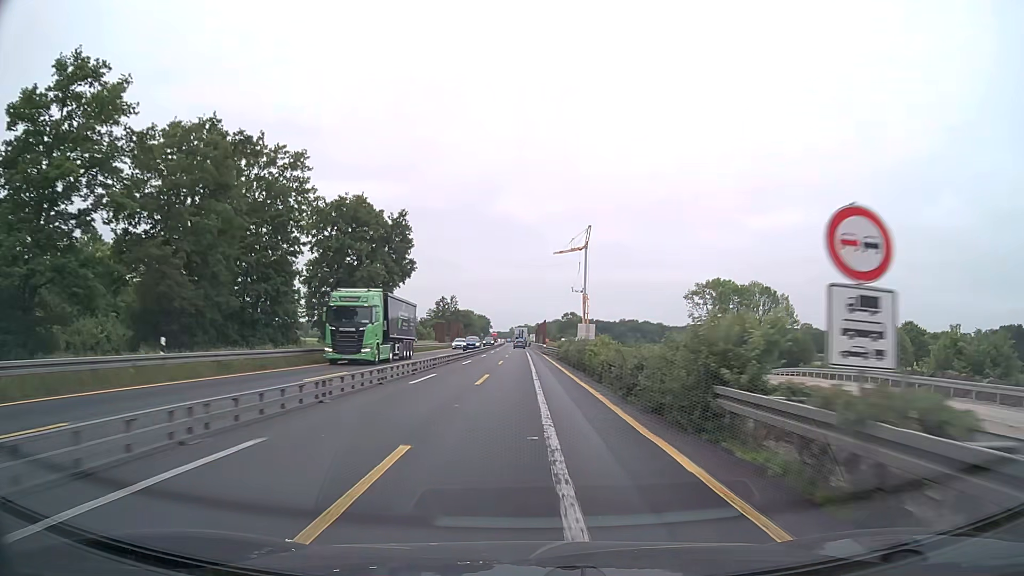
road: motorway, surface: asphalt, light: Day
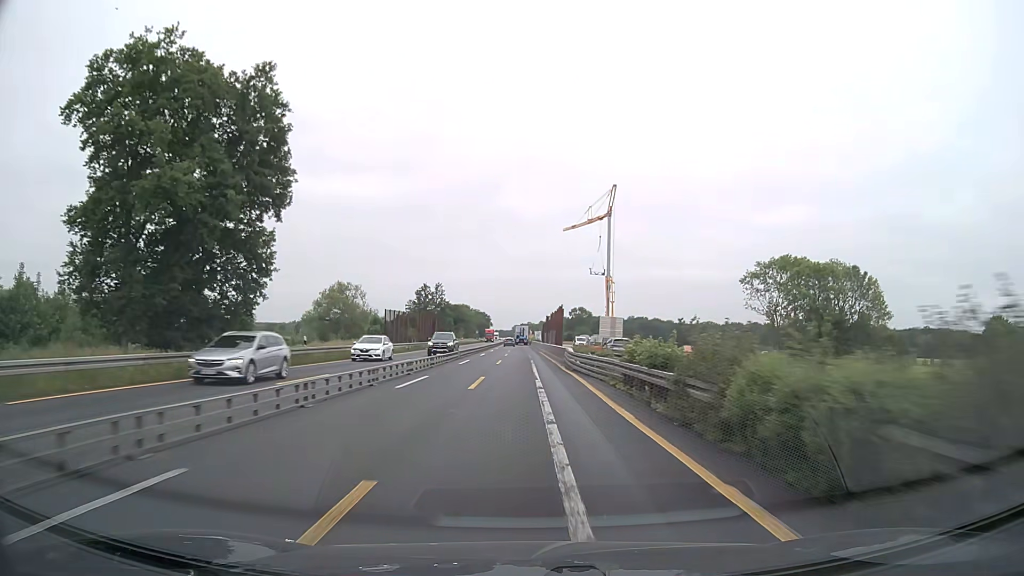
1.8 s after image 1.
(0.0, +37.5) m; 0°
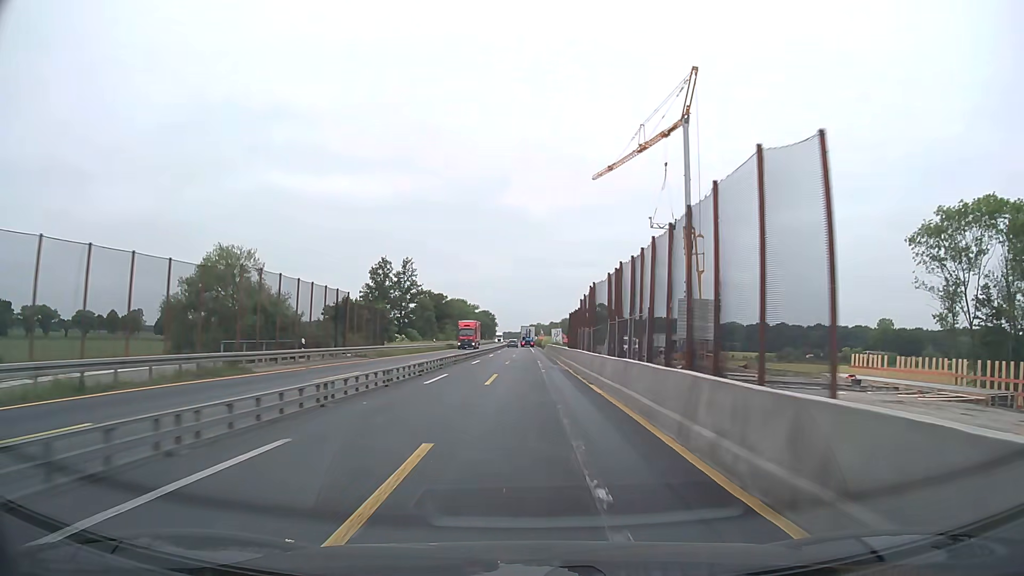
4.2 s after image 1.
(-0.4, +50.1) m; -1°
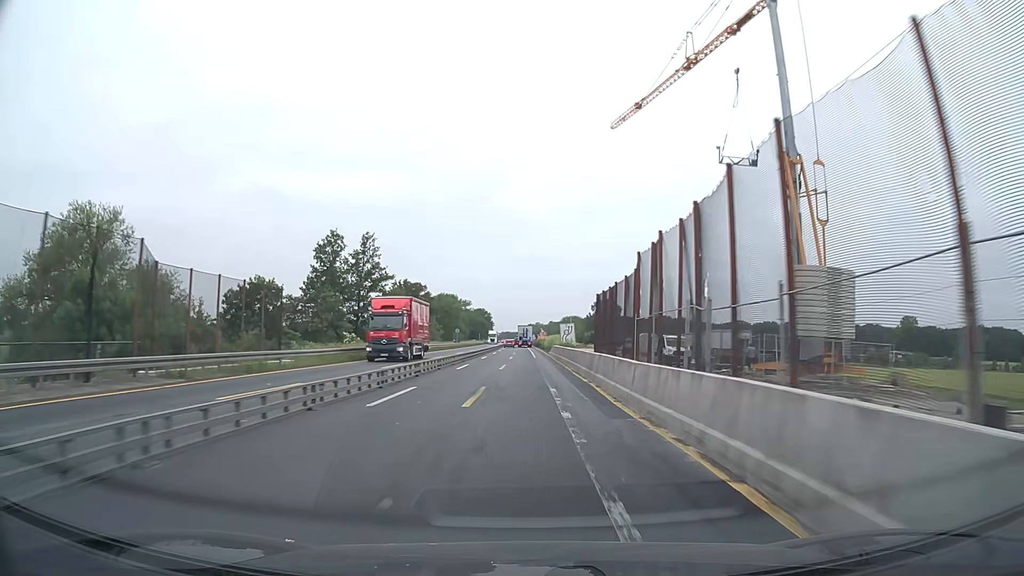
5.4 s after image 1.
(+0.1, +25.0) m; 0°
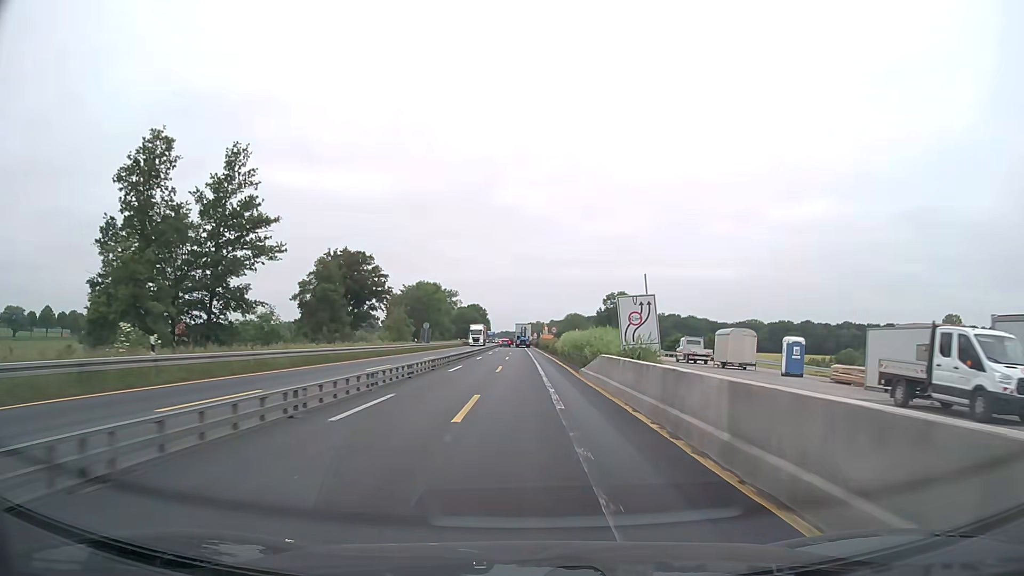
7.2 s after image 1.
(-0.1, +37.5) m; 0°
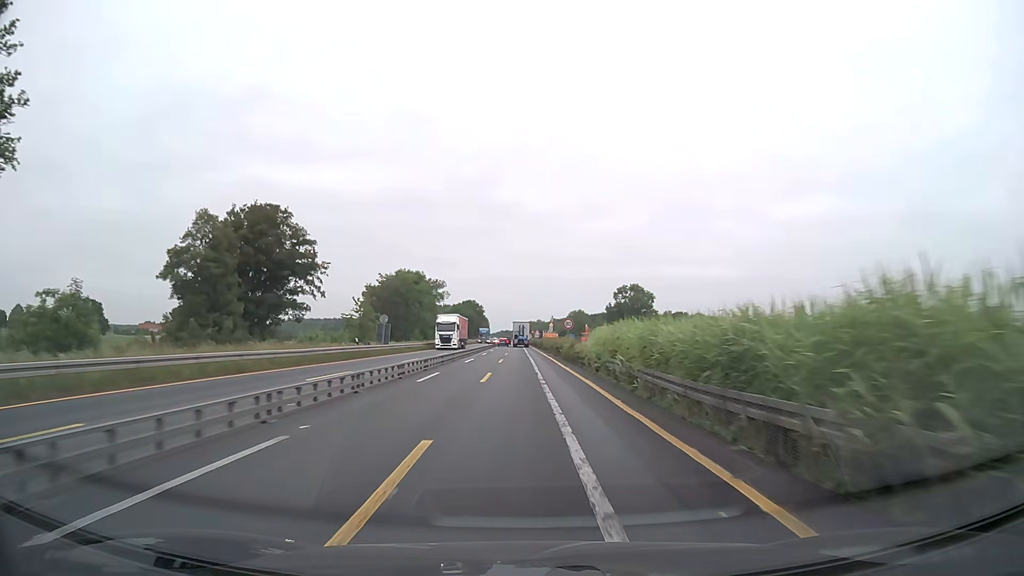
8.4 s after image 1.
(0.0, +25.0) m; 0°
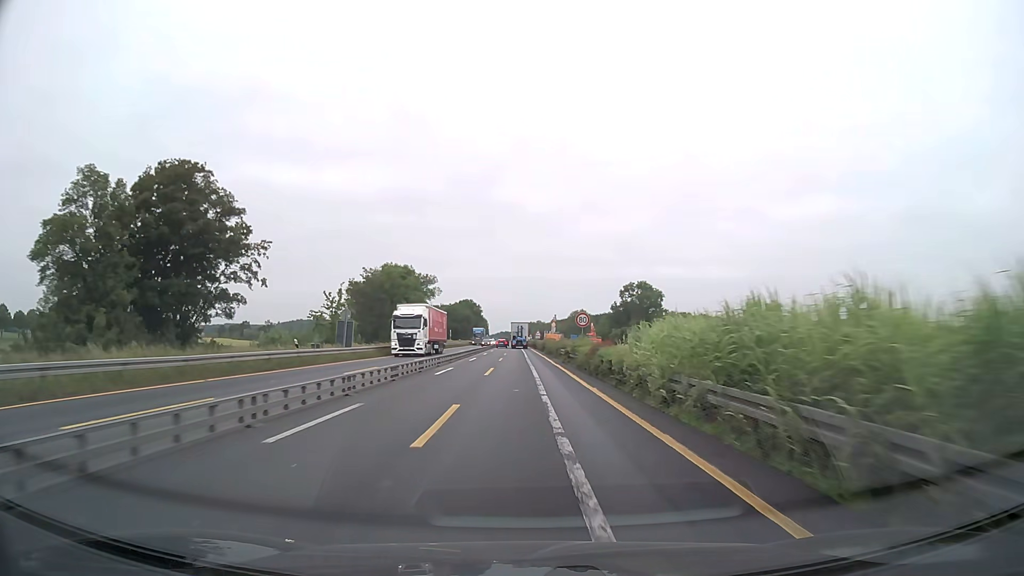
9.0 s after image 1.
(0.0, +12.5) m; 0°
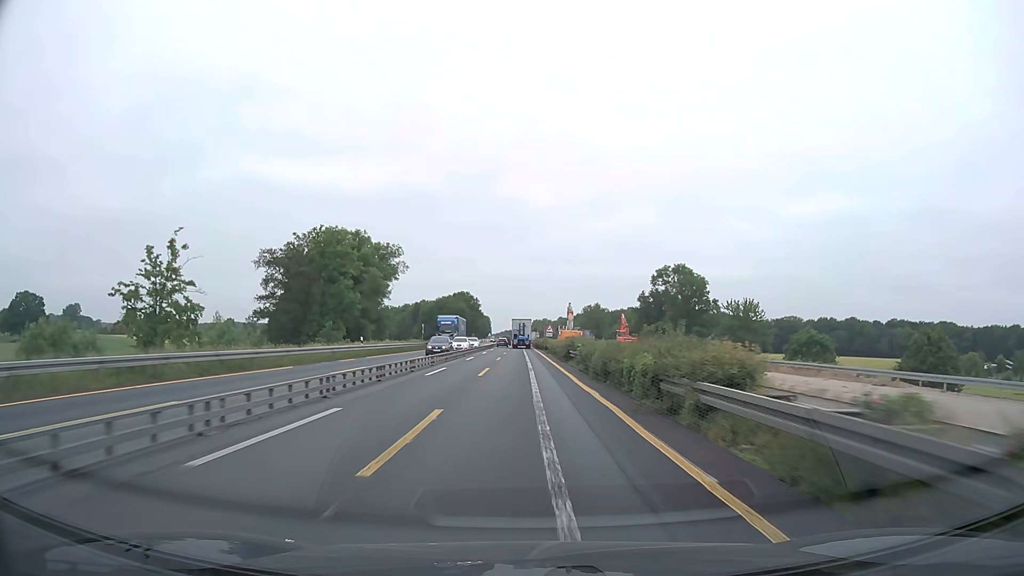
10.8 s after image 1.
(-0.2, +37.5) m; 0°
(0, +10) (0, +20) (0, +30) (0, +40) (0, +50) (-1, +60) (-1, +70) (-1, +80) (-1, +90) (-1, +100) m
